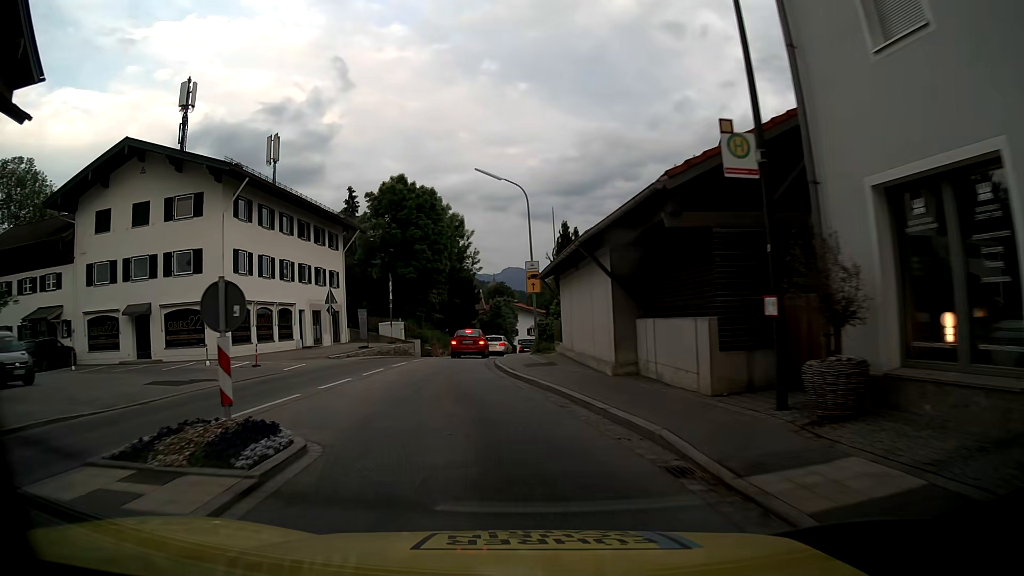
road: primary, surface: asphalt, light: Day
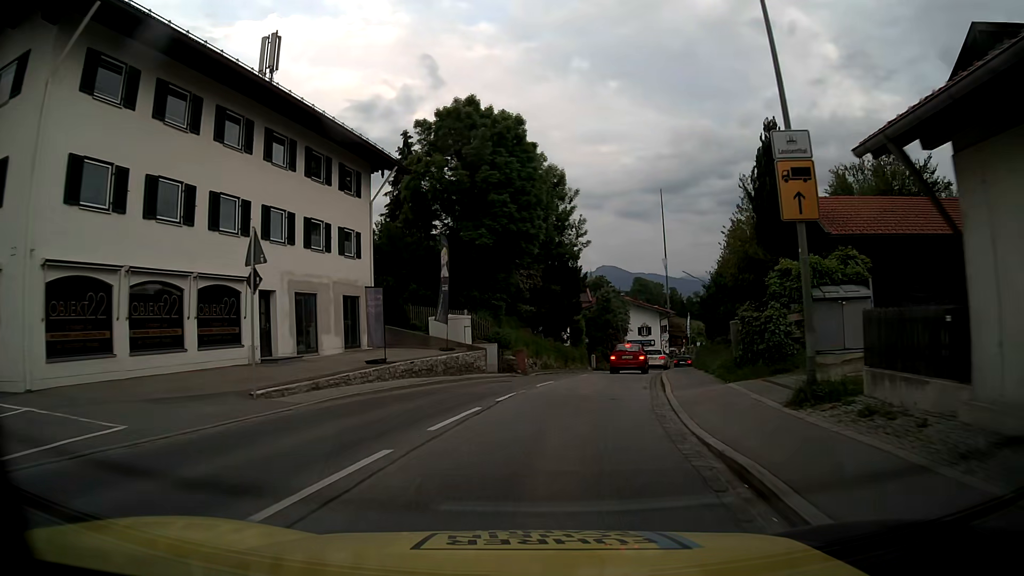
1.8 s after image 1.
(-1.9, +19.8) m; -8°
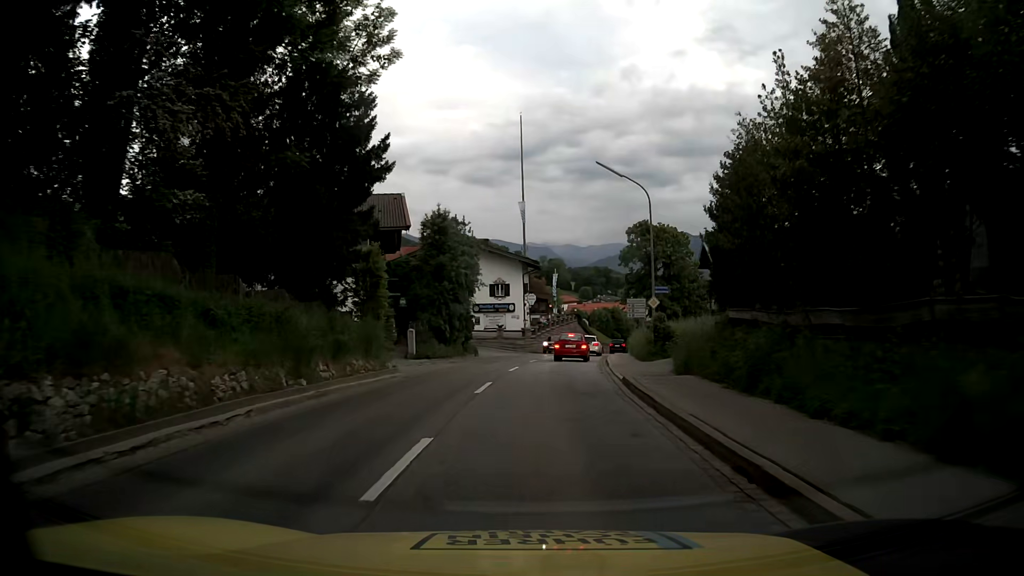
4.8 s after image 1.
(+3.6, +30.2) m; +13°
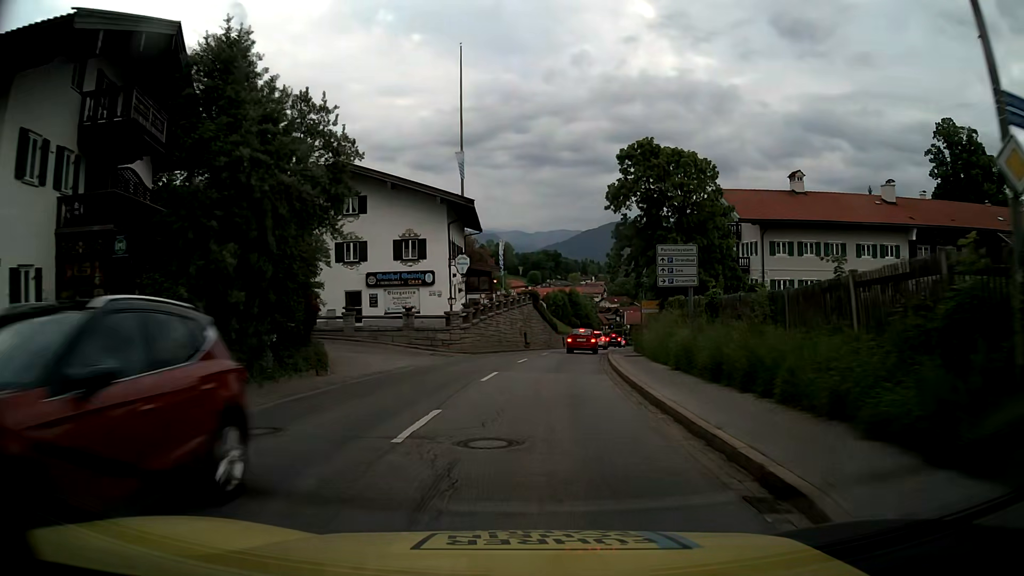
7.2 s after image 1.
(+1.1, +24.4) m; +5°
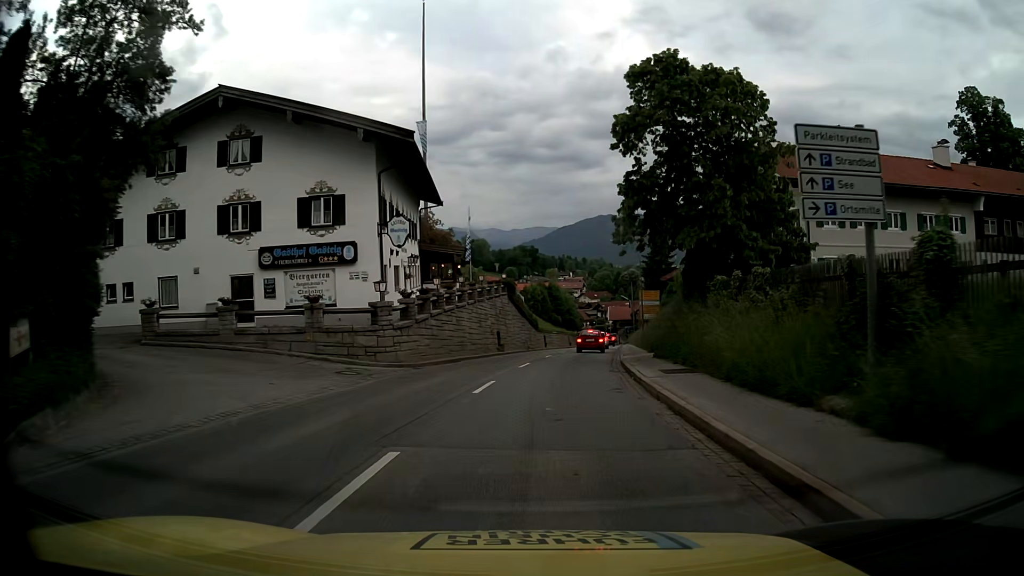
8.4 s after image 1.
(+0.1, +12.7) m; +2°
(0, +10) (+1, +20) (+2, +30) (+3, +40) (+4, +50) (+5, +60) (+7, +70) (+8, +80) (+9, +89) (+11, +99) m
